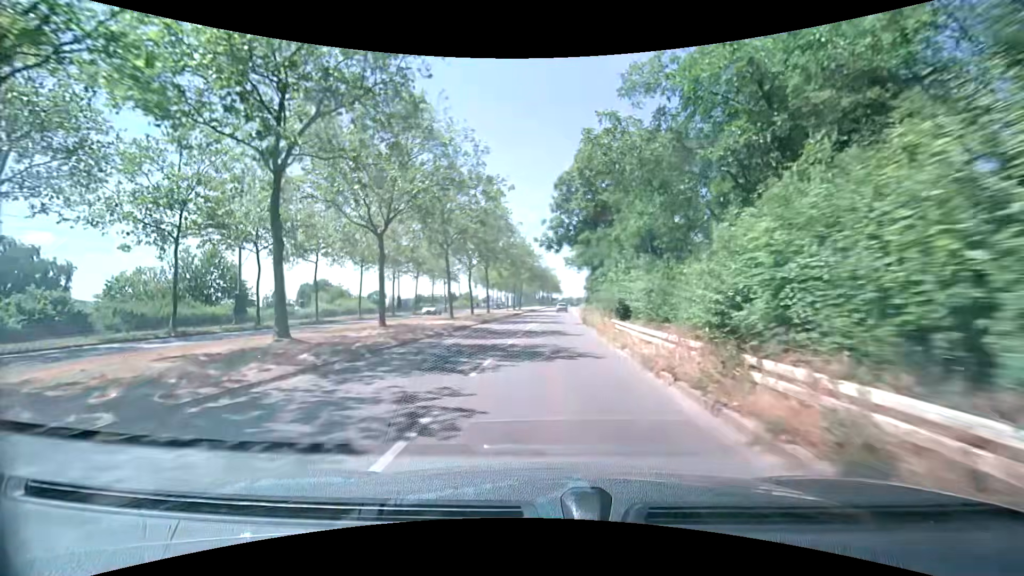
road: secondary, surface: asphalt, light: Day
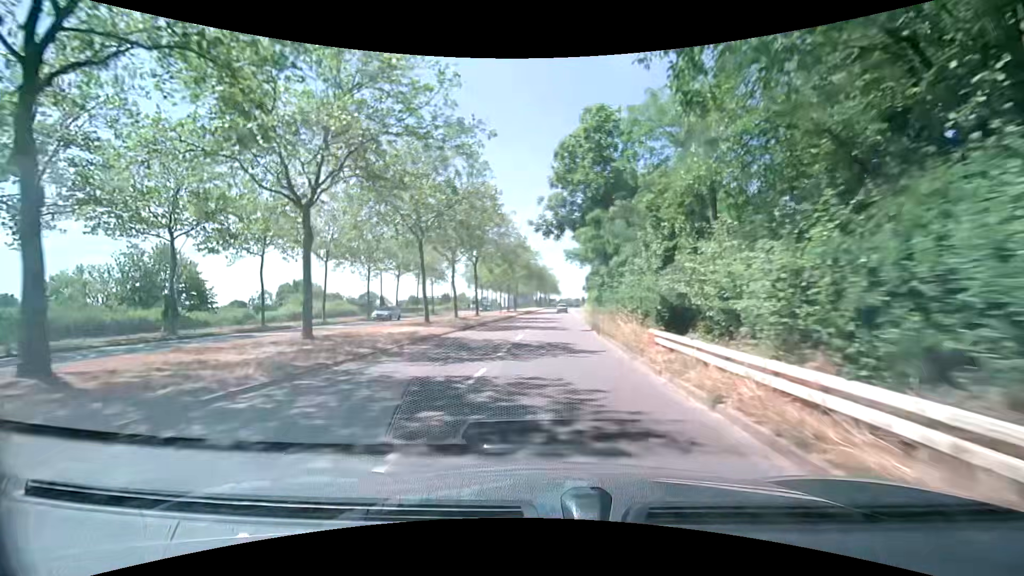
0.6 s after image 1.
(0.0, +7.6) m; 0°
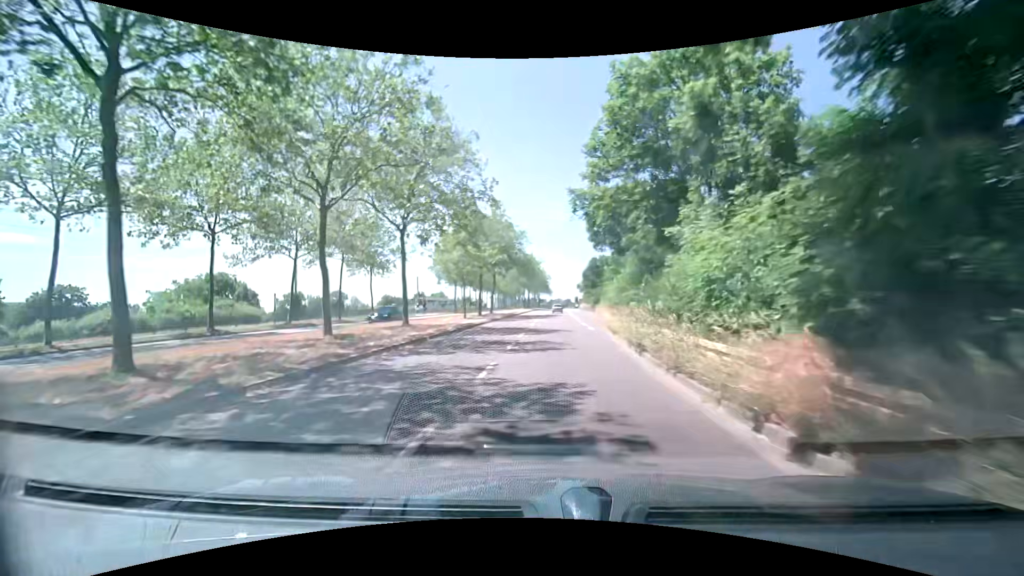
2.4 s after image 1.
(+0.1, +23.0) m; +1°
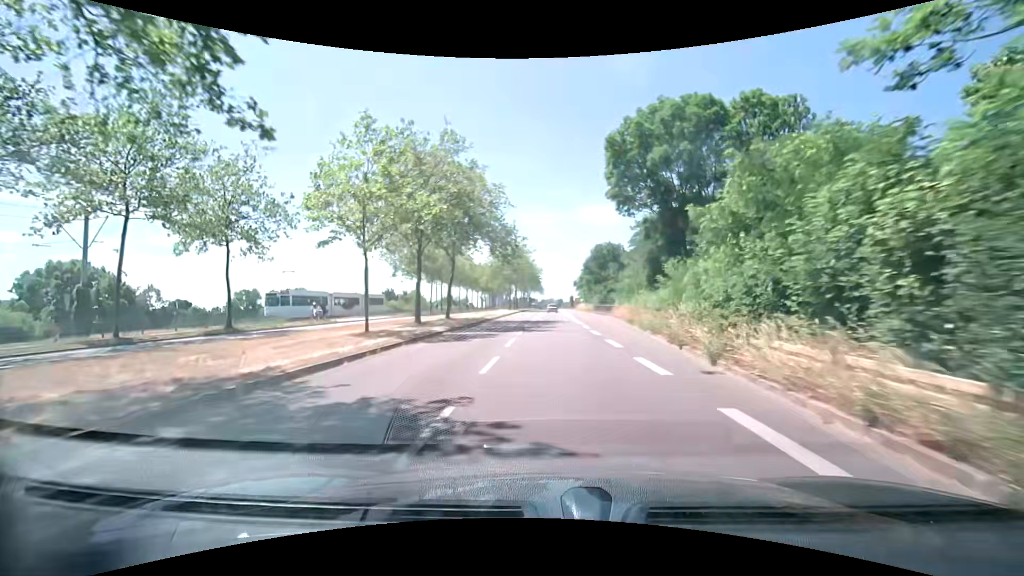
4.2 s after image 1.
(+0.2, +23.0) m; 0°
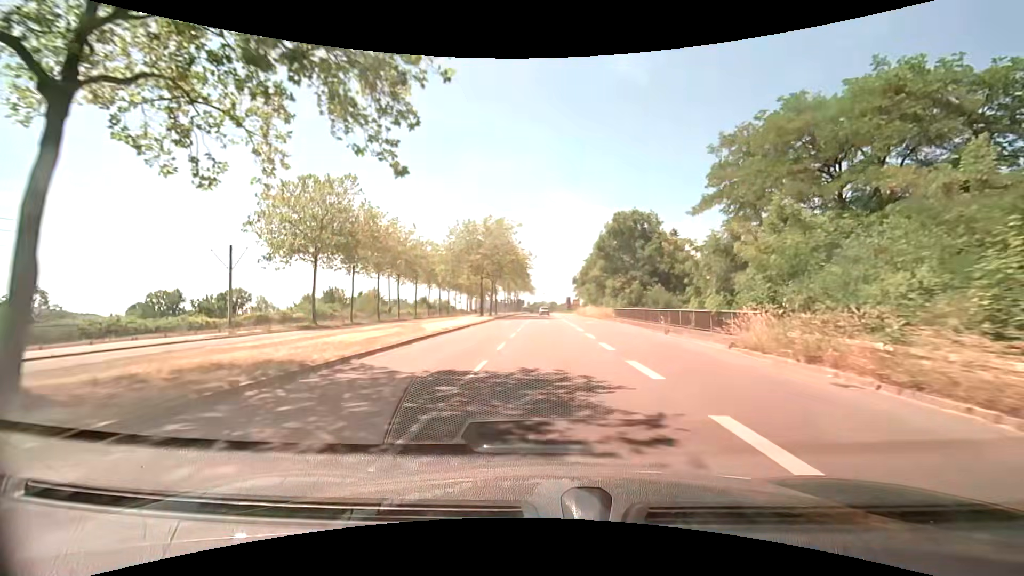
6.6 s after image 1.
(+0.7, +30.4) m; +1°
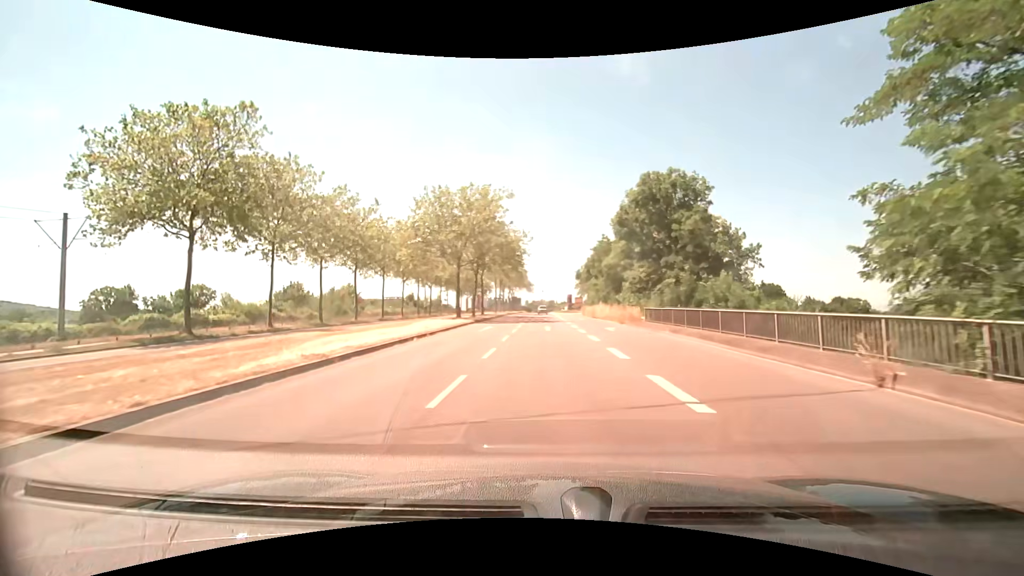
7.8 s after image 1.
(+0.2, +14.9) m; +1°
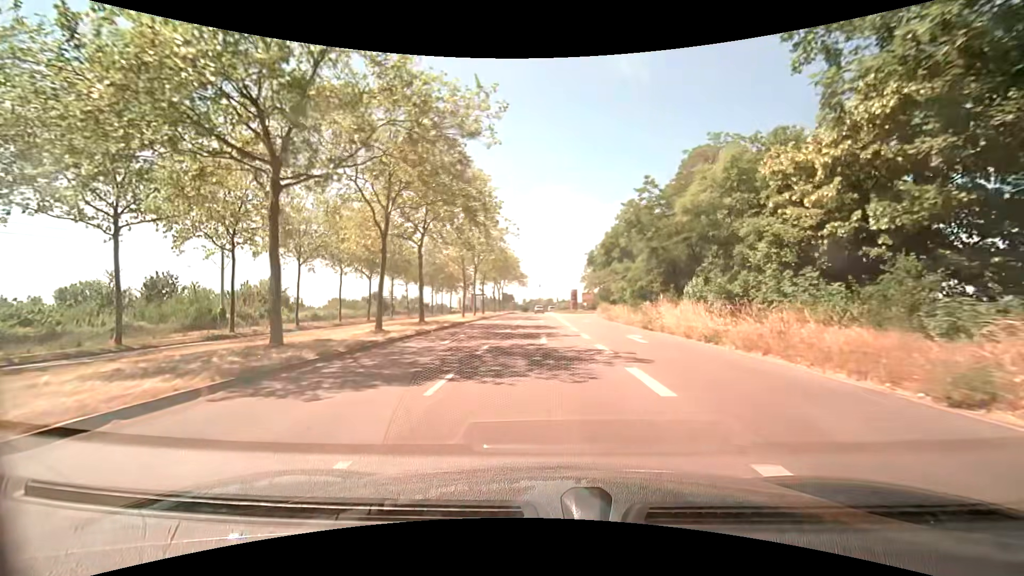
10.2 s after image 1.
(-0.2, +29.3) m; 0°
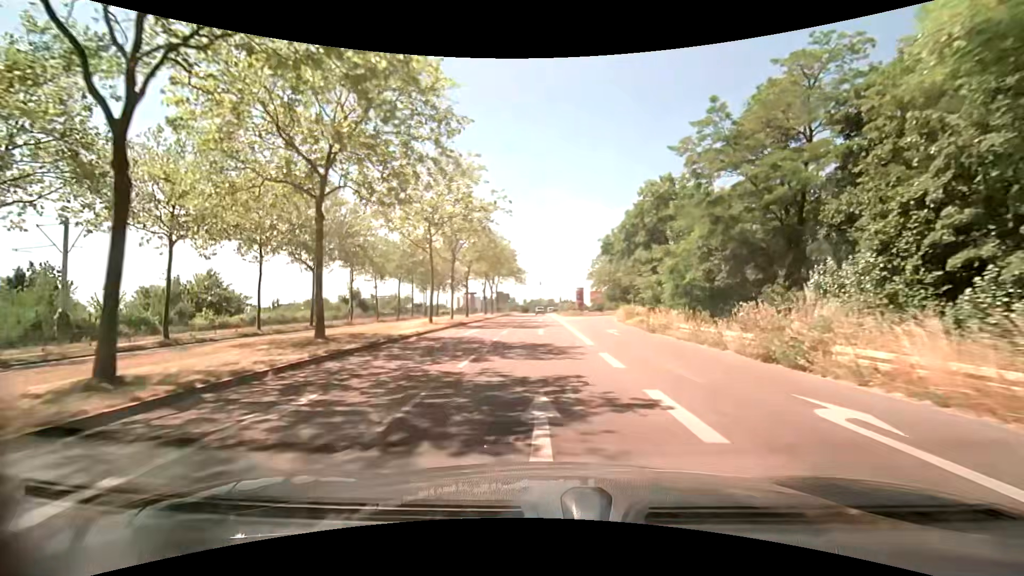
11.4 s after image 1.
(0.0, +14.3) m; 0°
